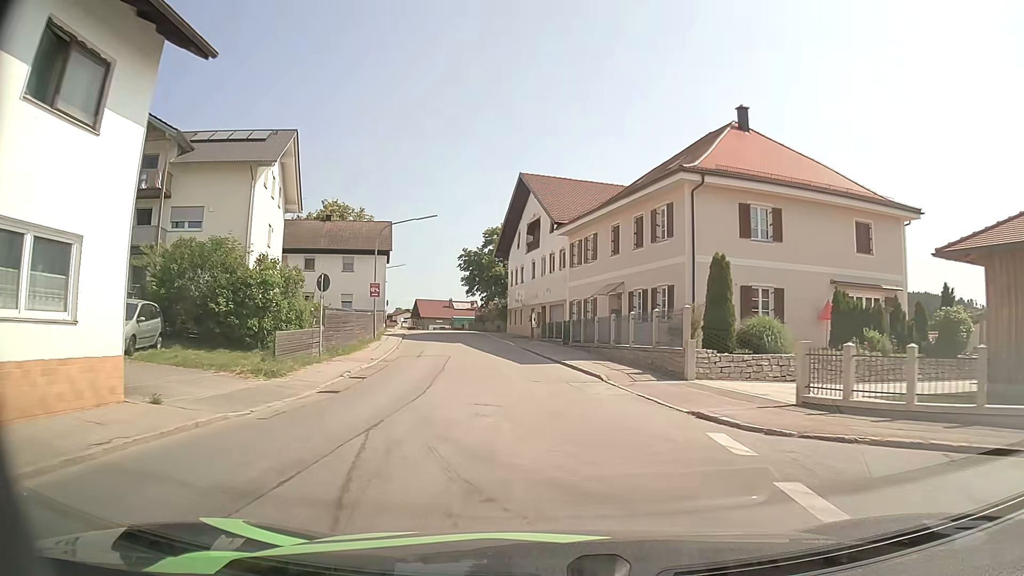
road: secondary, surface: asphalt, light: Day
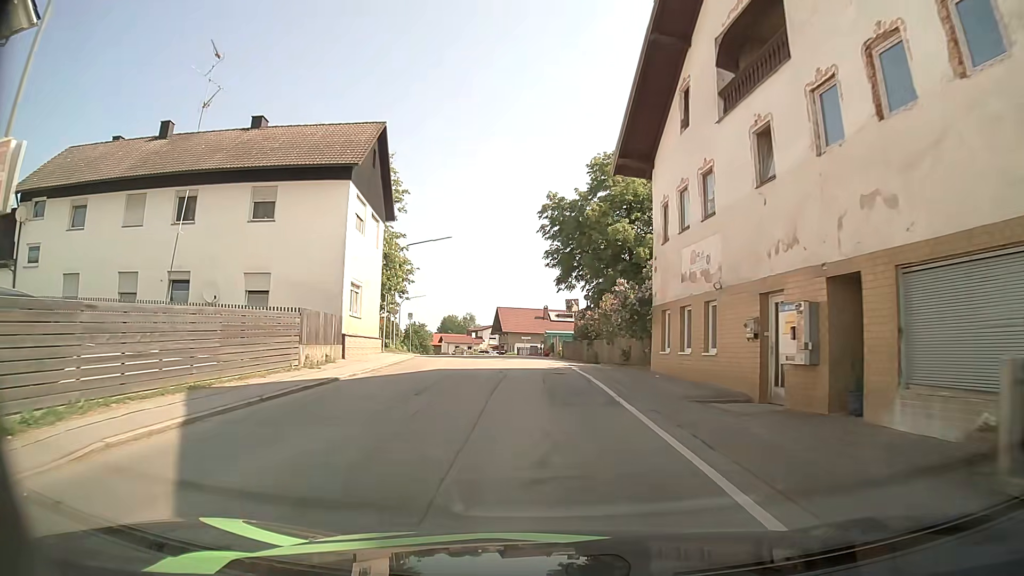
(-3.1, +35.5) m; -9°
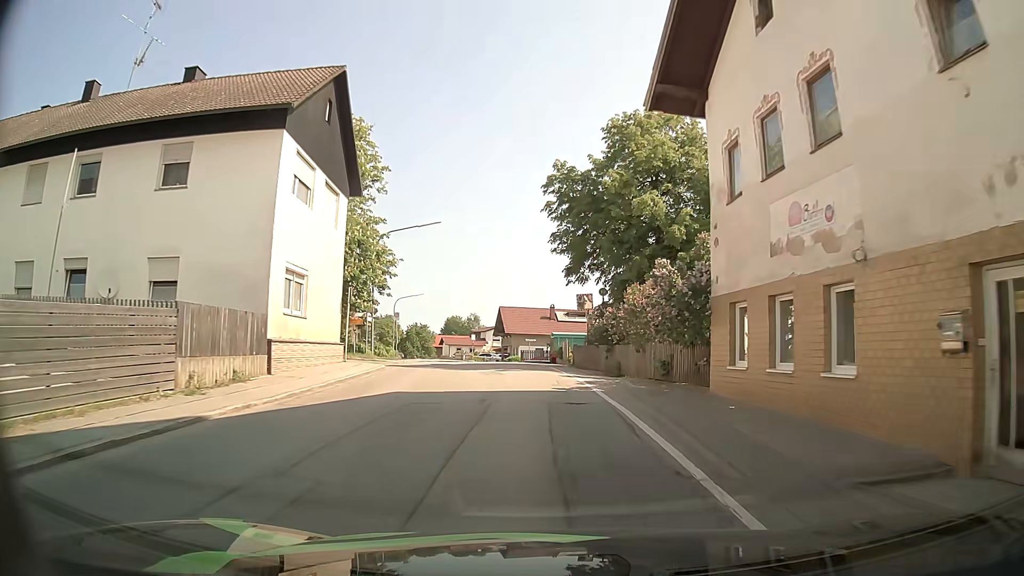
(0.0, +7.1) m; 0°
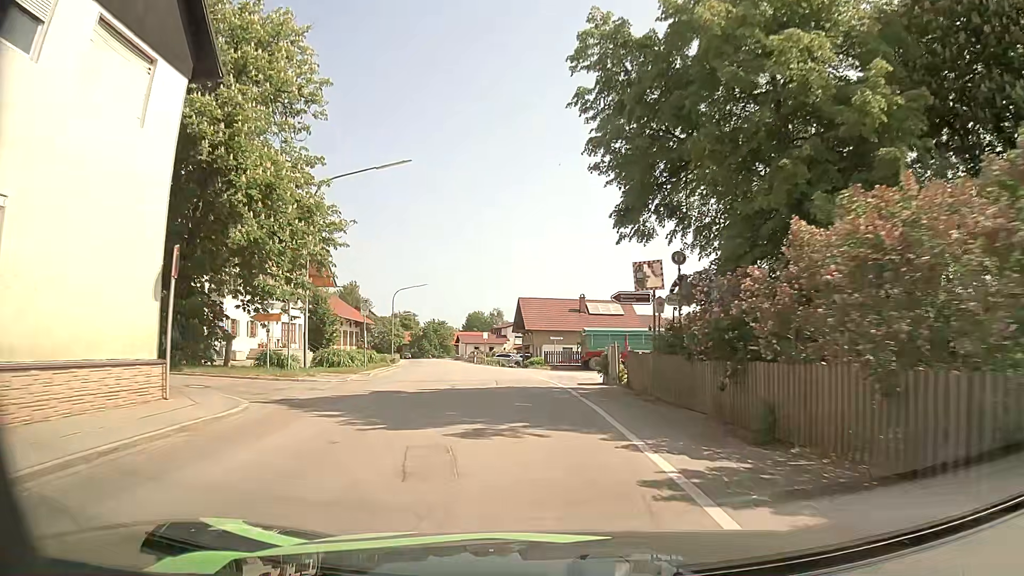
(-0.2, +13.9) m; -2°
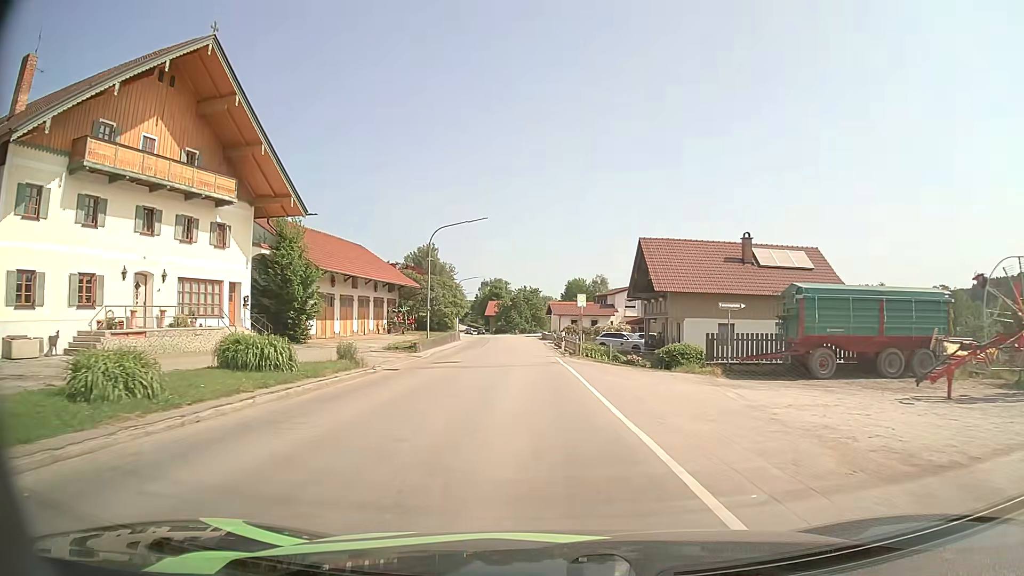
(-2.3, +28.3) m; -9°
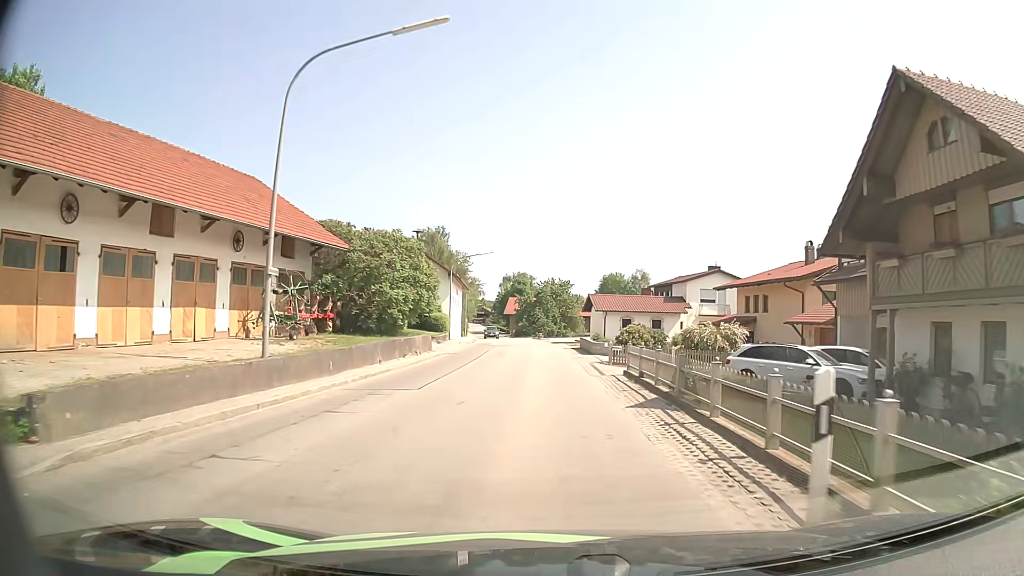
(-1.0, +28.5) m; -3°
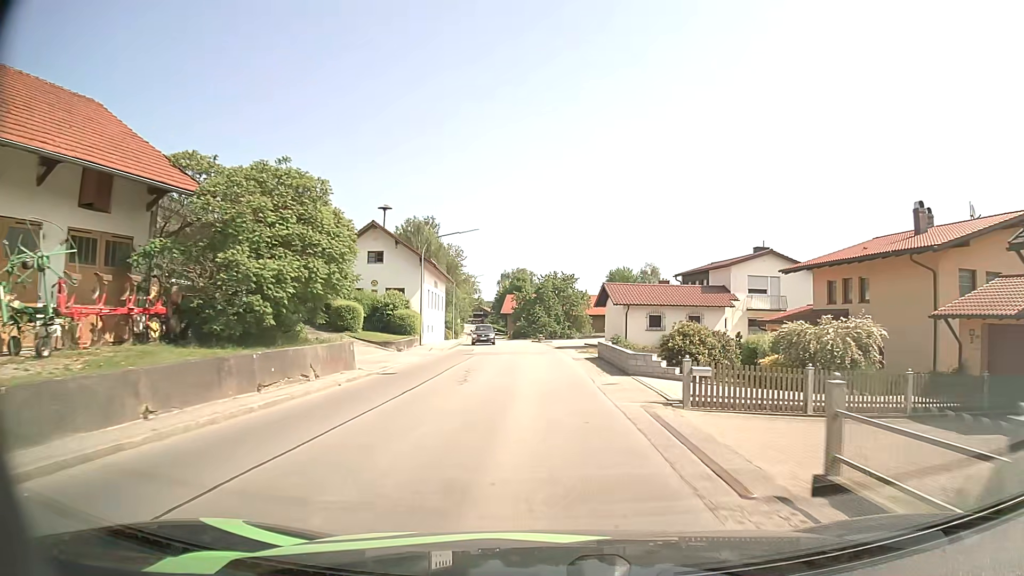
(+0.2, +14.1) m; +1°
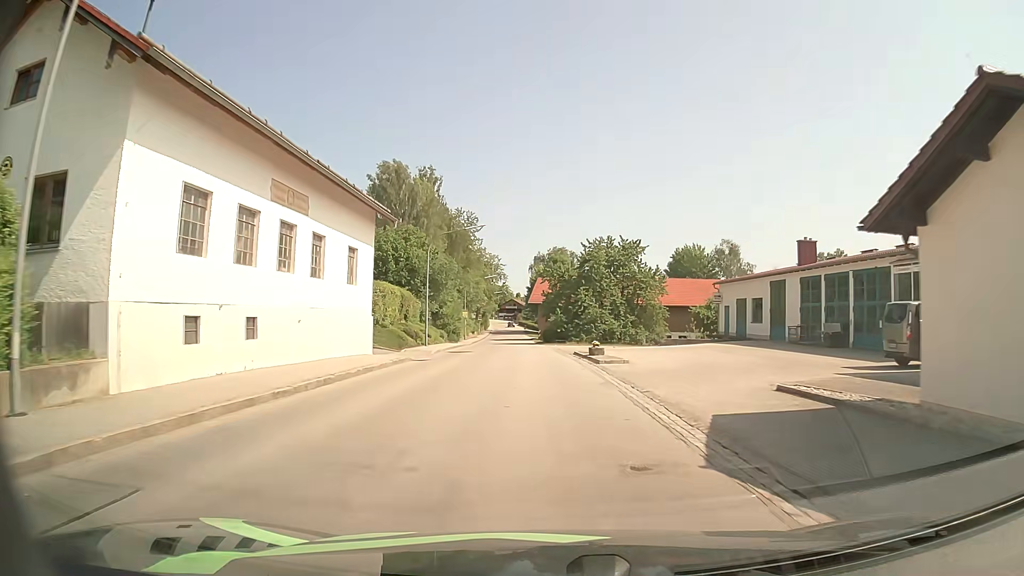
(-1.2, +38.0) m; -4°
(0, +10) (0, +20) (-1, +30) (-1, +40) (-2, +50) (-2, +60) (-3, +70) (-4, +80) (-4, +90) (-5, +100) m
